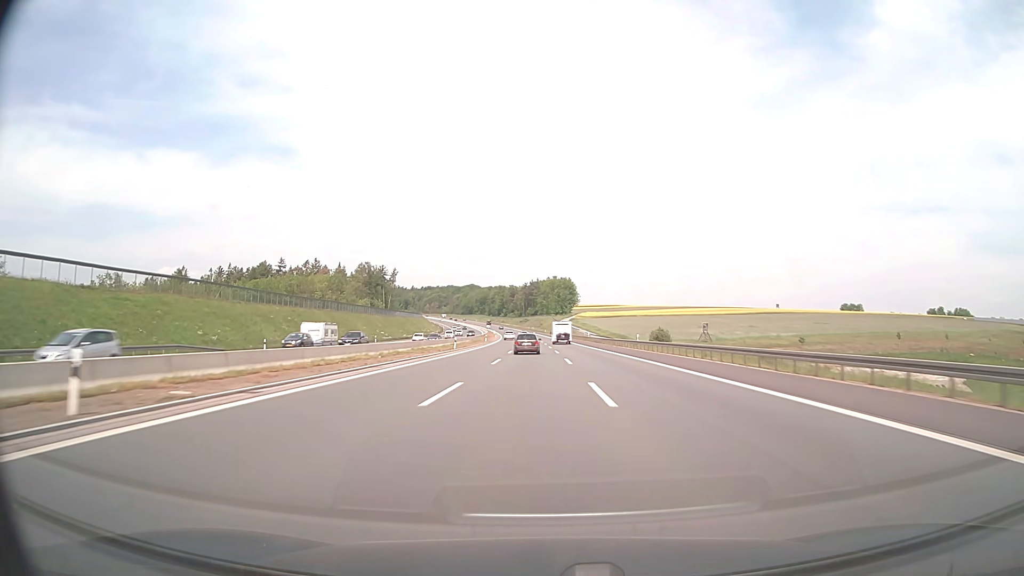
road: motorway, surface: asphalt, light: Day
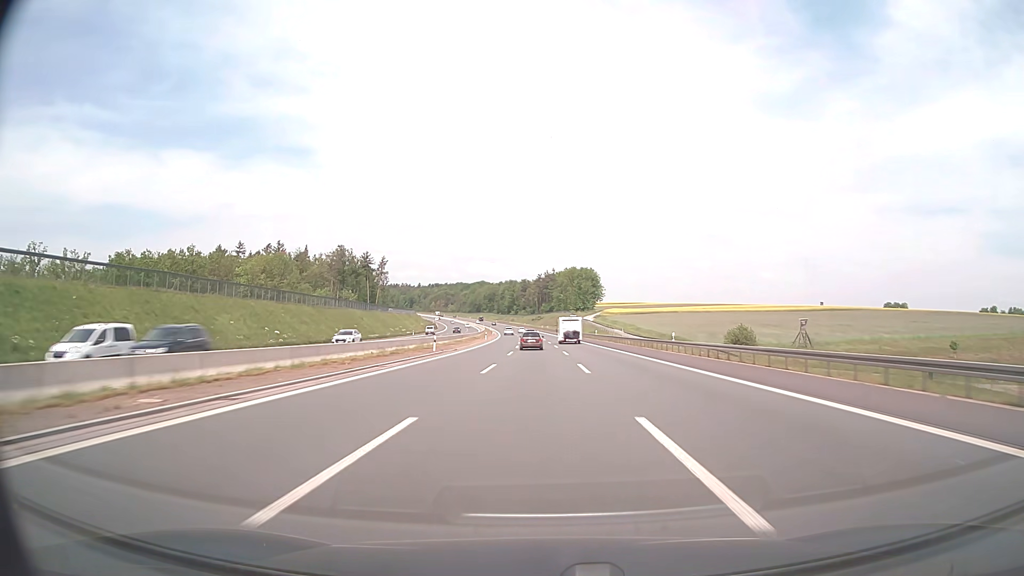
(-0.6, +62.0) m; -1°
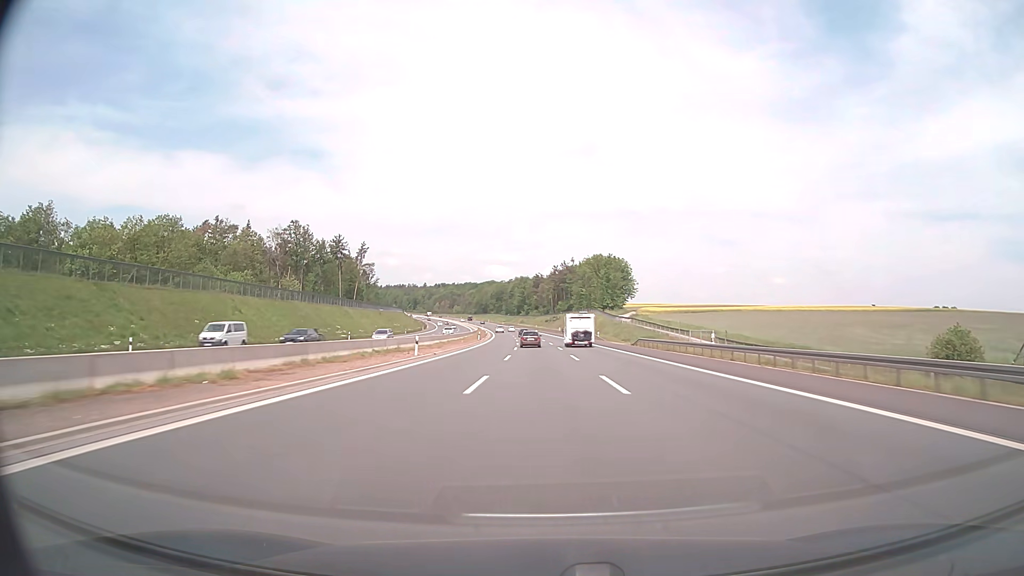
(-0.7, +61.8) m; -1°
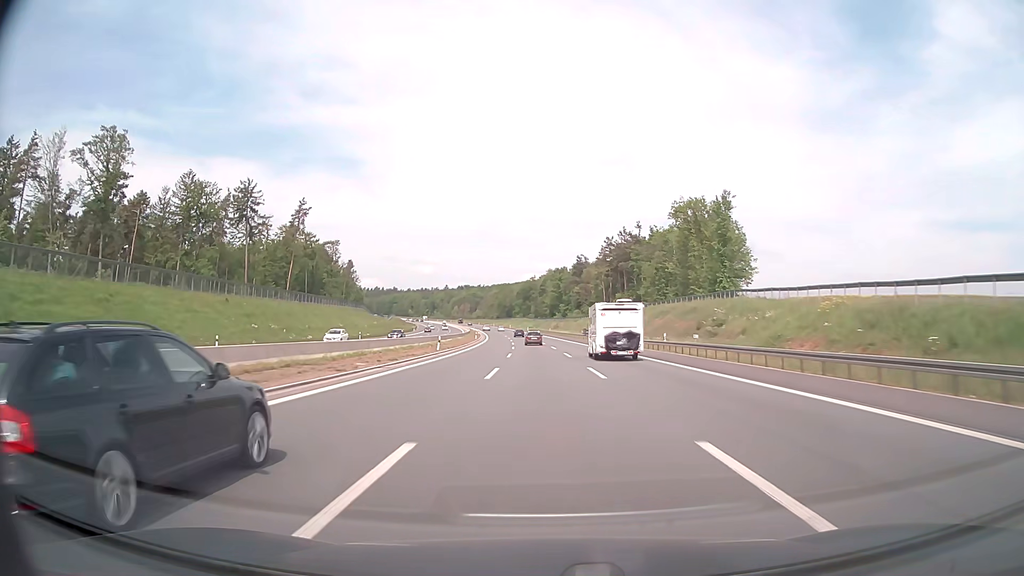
(-2.4, +102.8) m; -3°
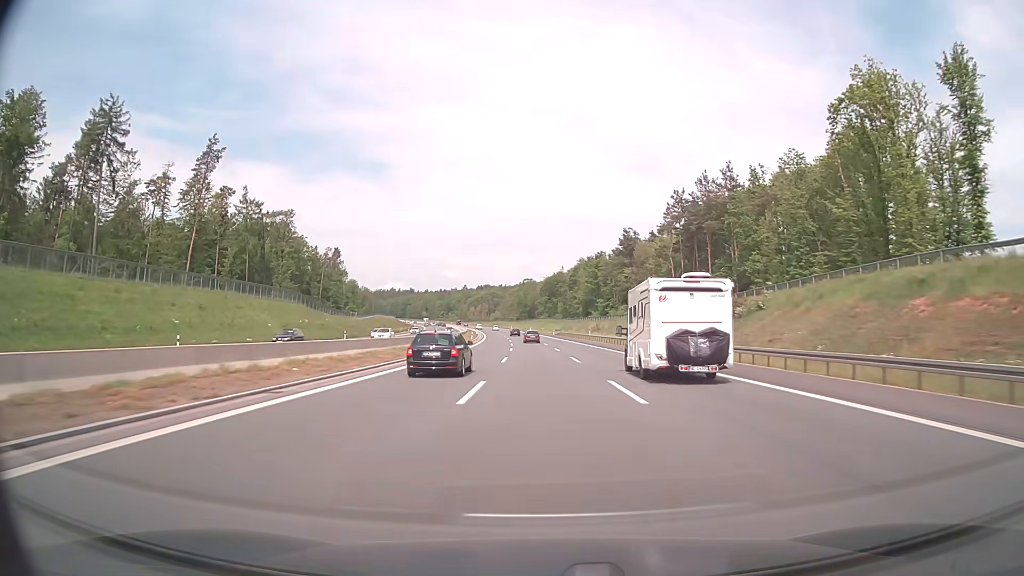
(-1.2, +61.6) m; -2°
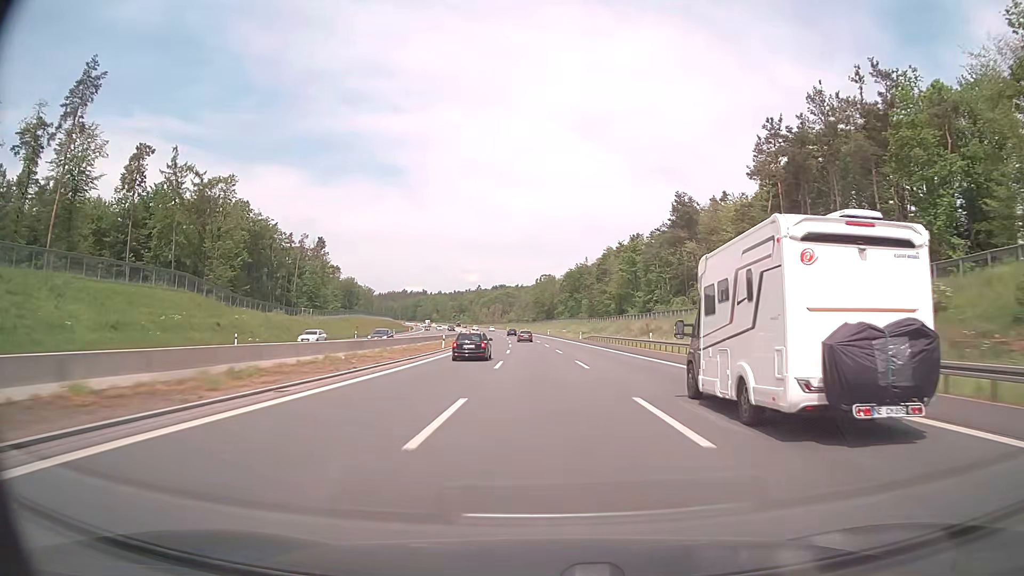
(-0.6, +41.1) m; -2°
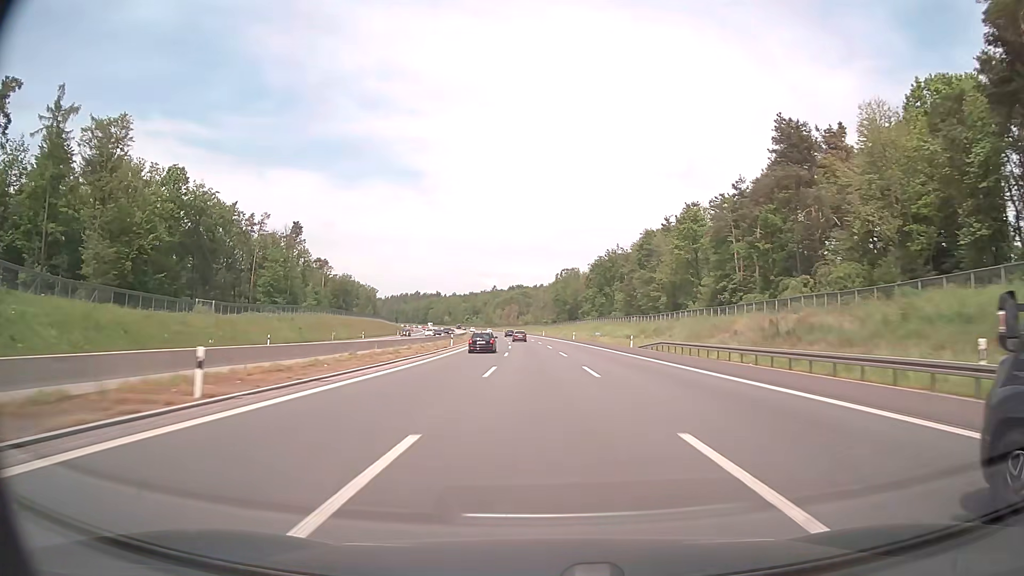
(-0.6, +41.1) m; -2°
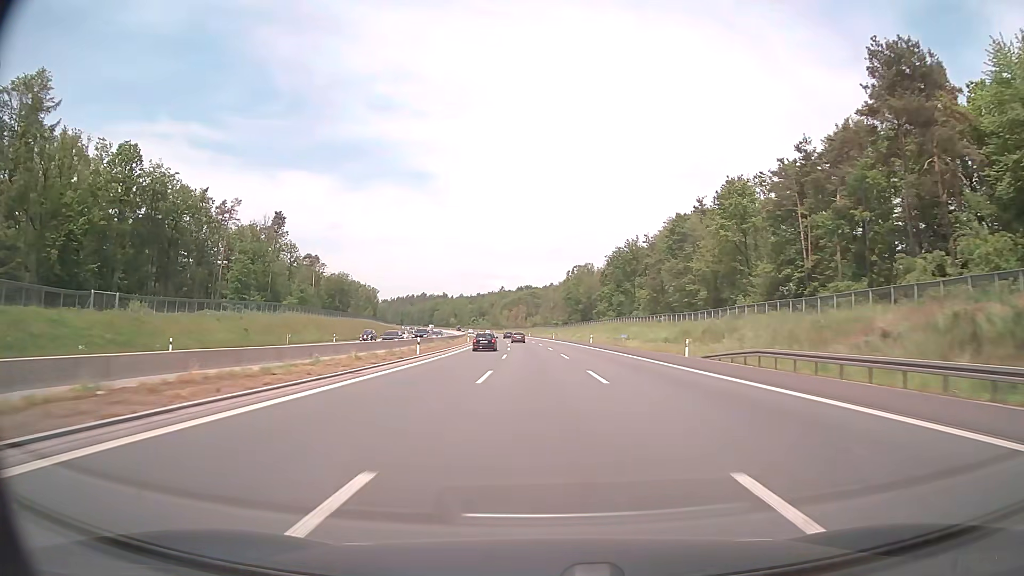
(-0.1, +20.5) m; -1°
(0, +10) (0, +20) (0, +30) (0, +40) (-1, +50) (-1, +60) (-1, +70) (-2, +80) (-2, +90) (-2, +100) m
